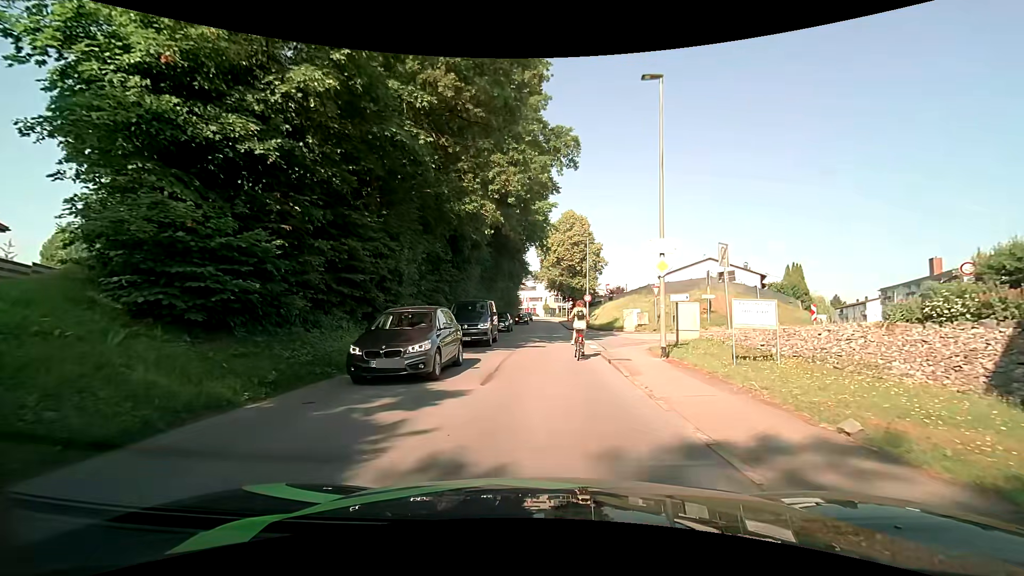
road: tertiary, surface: asphalt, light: Day
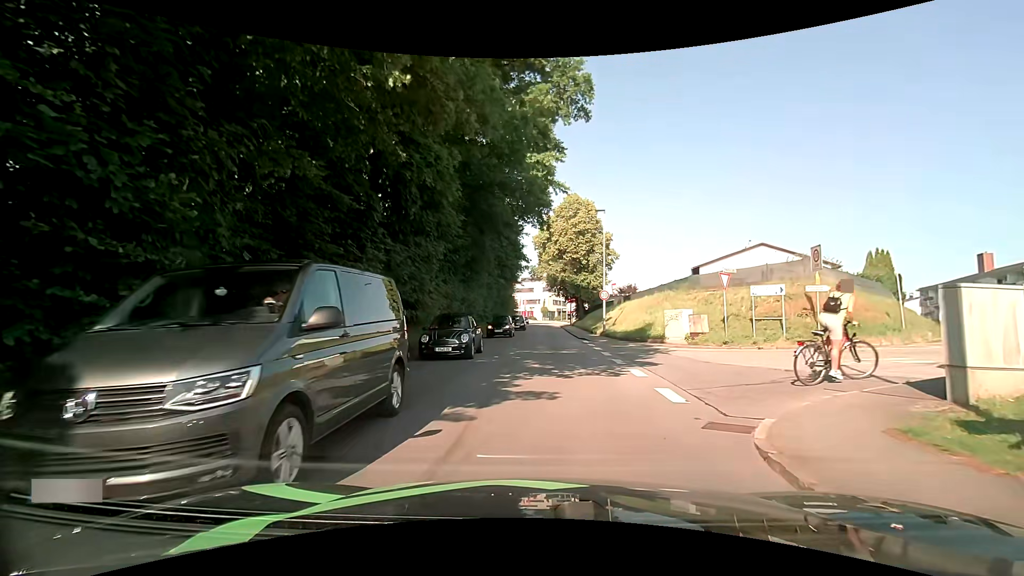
(0.0, +11.7) m; -2°
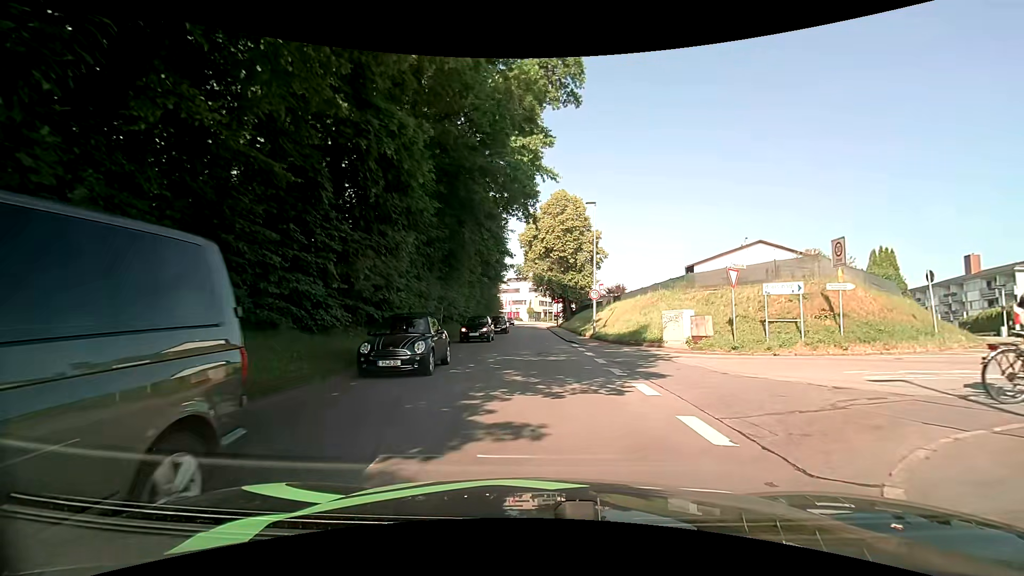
(+0.1, +2.5) m; +3°
